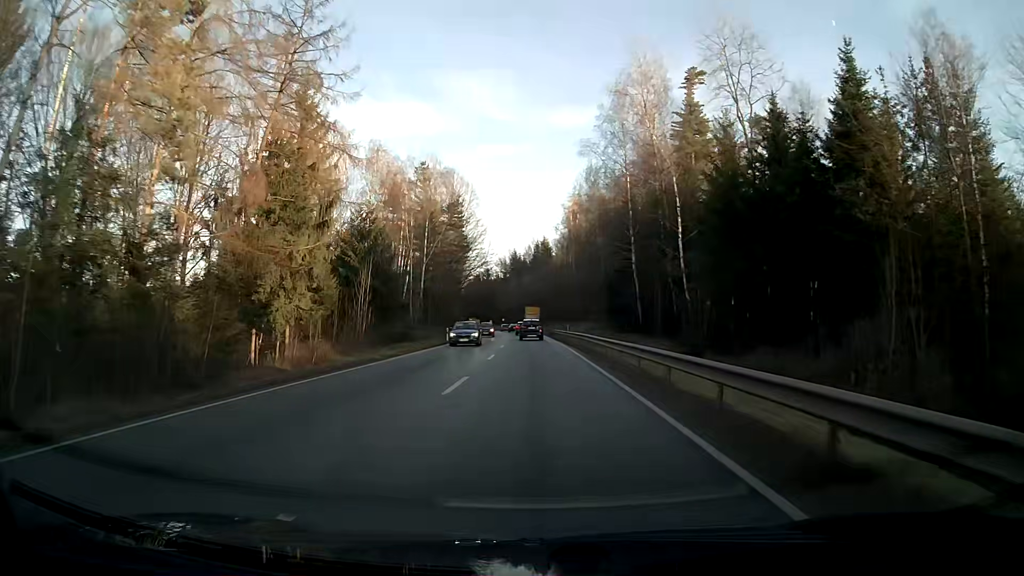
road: primary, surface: asphalt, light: Day
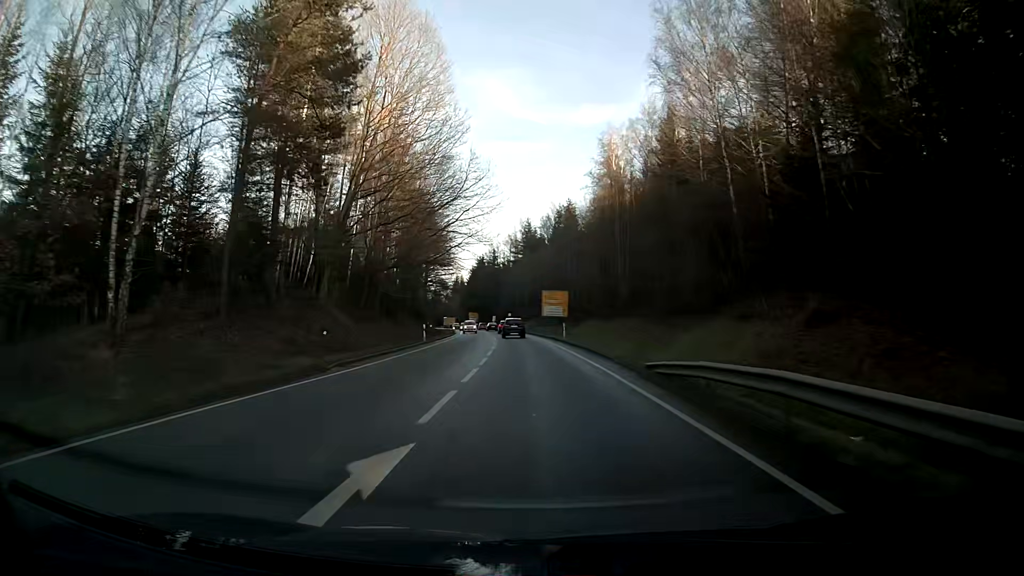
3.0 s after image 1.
(-0.7, +58.3) m; -1°
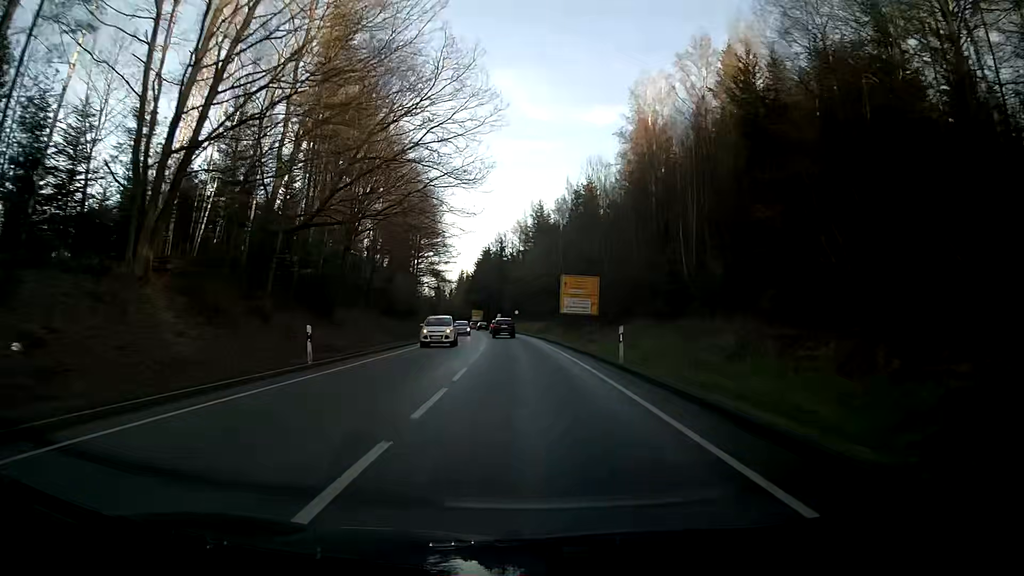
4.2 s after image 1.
(-0.2, +23.7) m; -1°
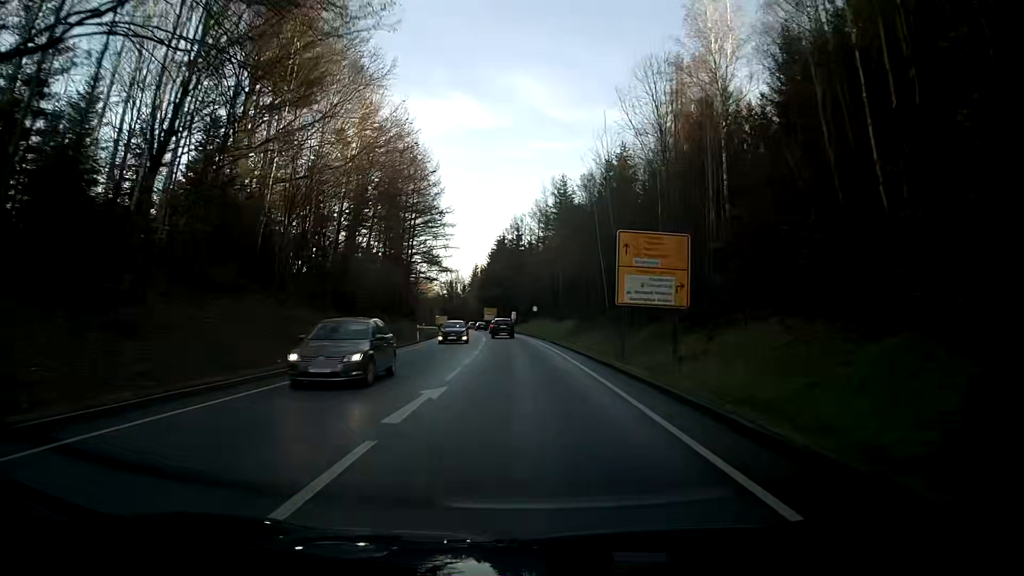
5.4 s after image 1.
(-0.4, +23.9) m; -2°
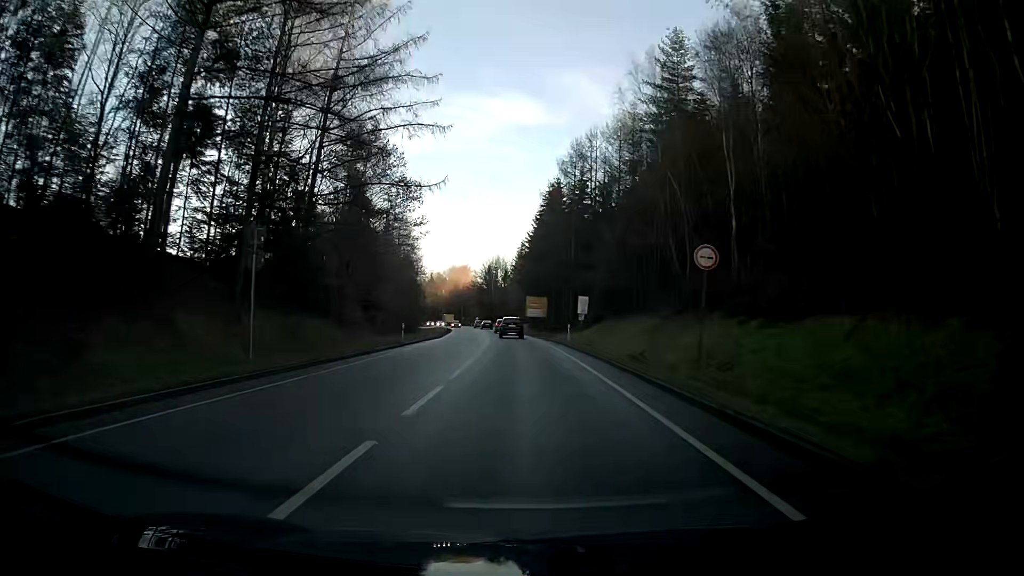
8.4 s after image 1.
(-2.4, +60.1) m; -4°
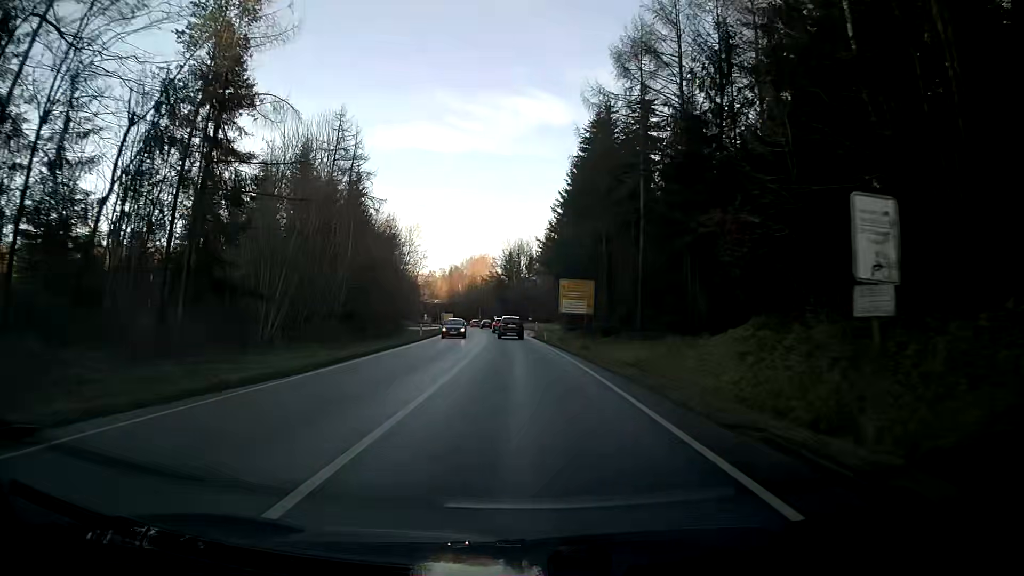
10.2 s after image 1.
(-0.7, +35.9) m; -2°
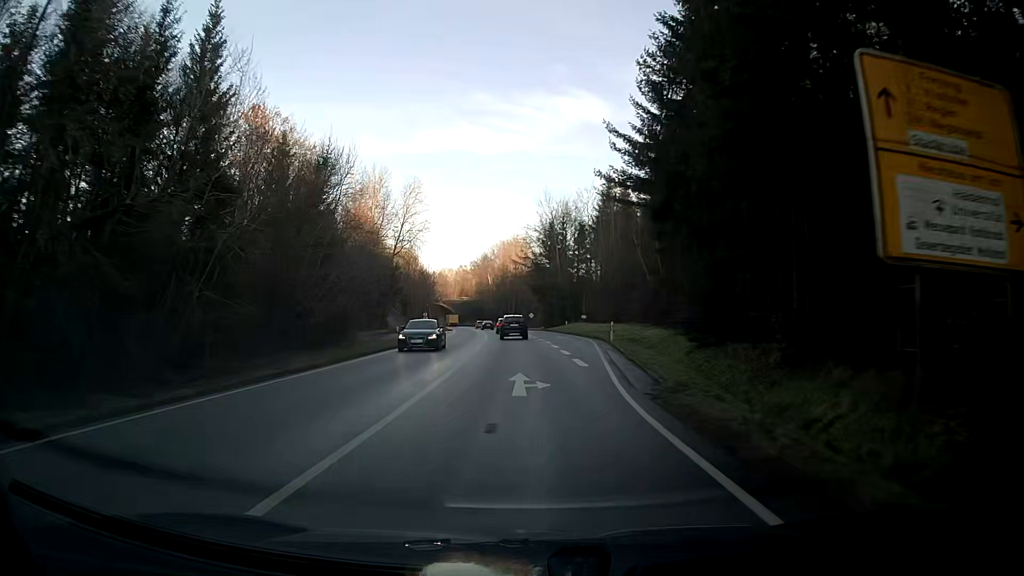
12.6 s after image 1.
(-1.5, +47.0) m; -4°
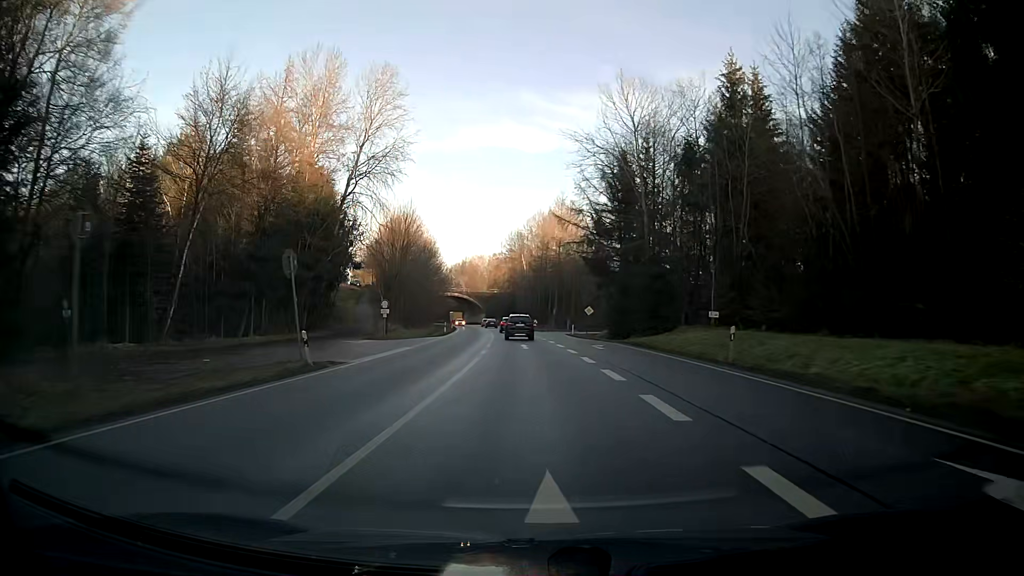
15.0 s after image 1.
(-1.4, +46.1) m; -3°
